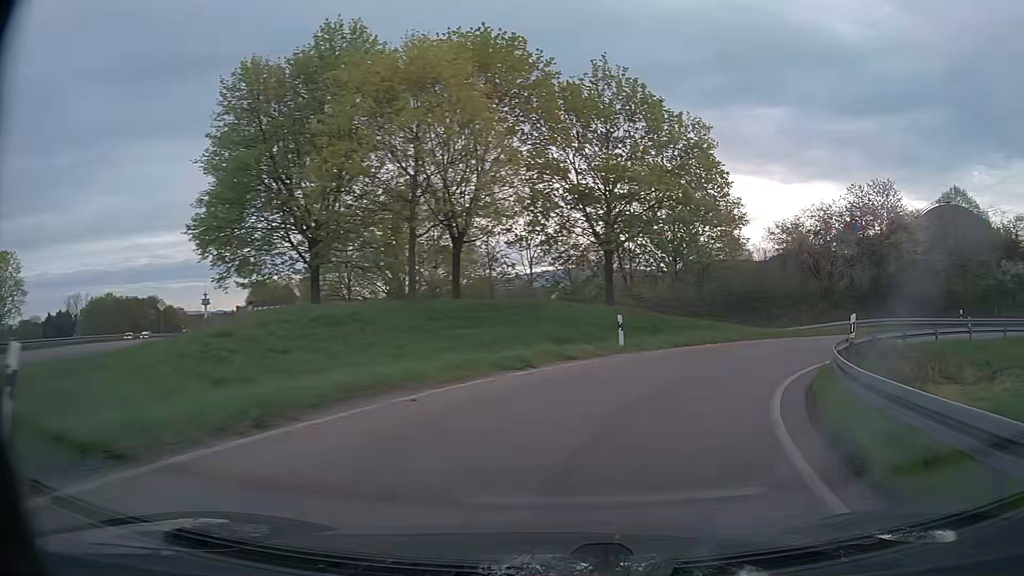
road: trunk_link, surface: asphalt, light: Day
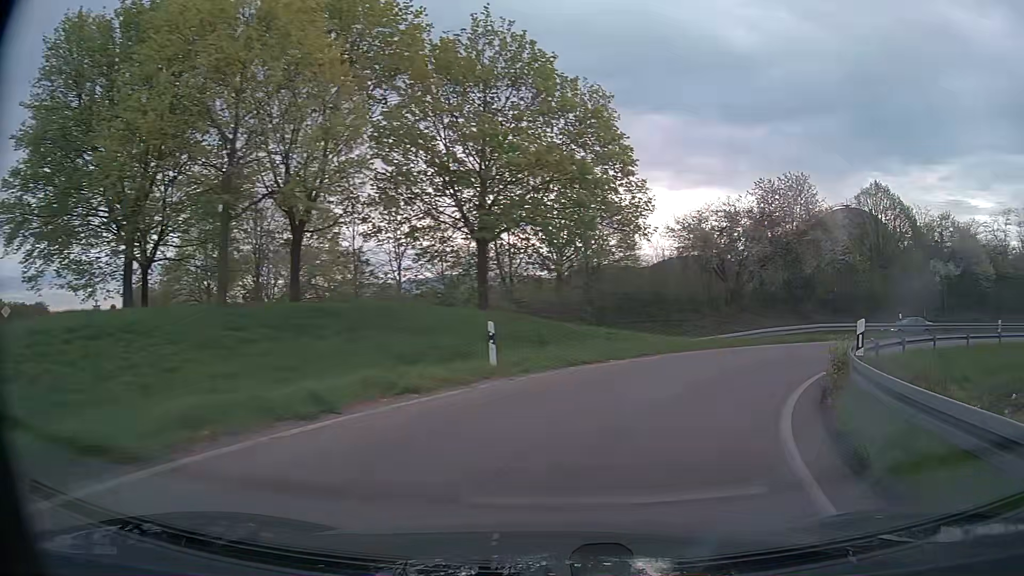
(+0.5, +6.2) m; +9°
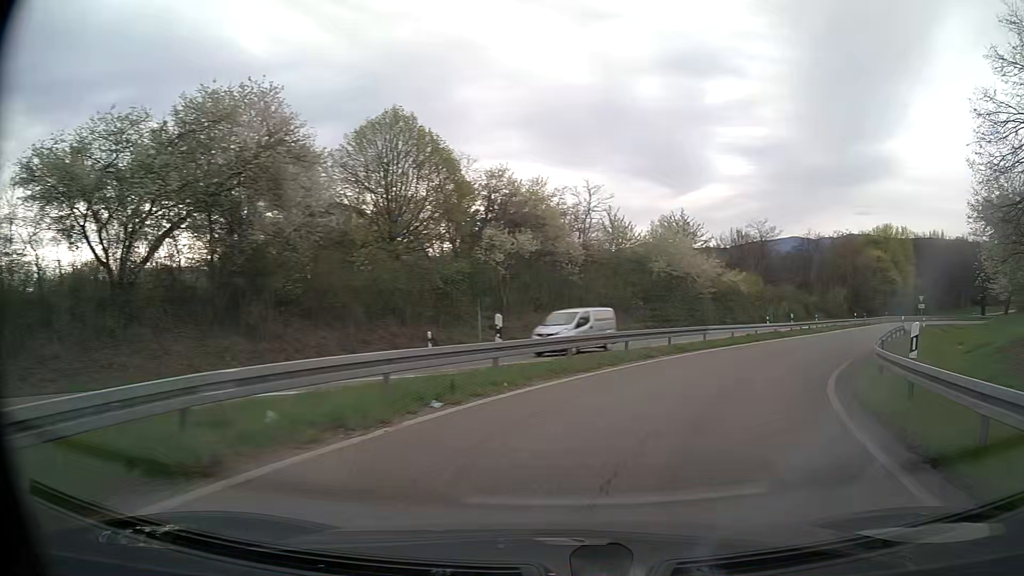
(+9.7, +23.6) m; +44°
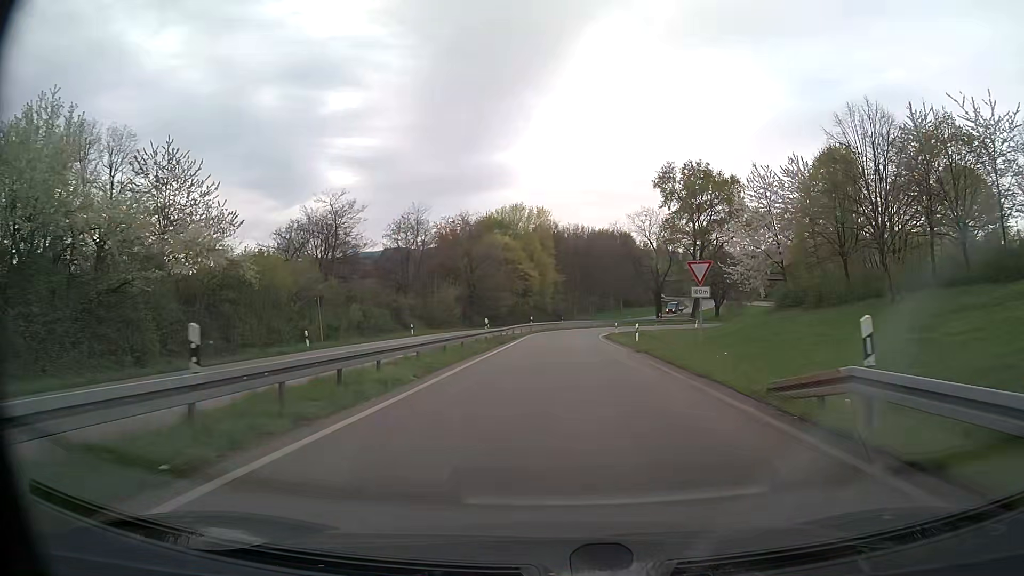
(+14.3, +33.5) m; +34°
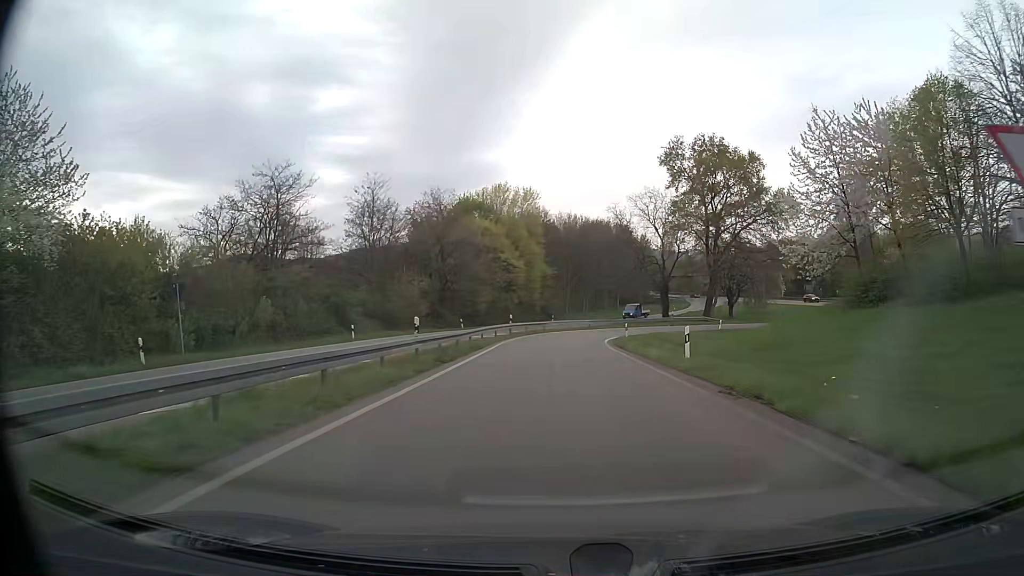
(+0.2, +15.5) m; +1°
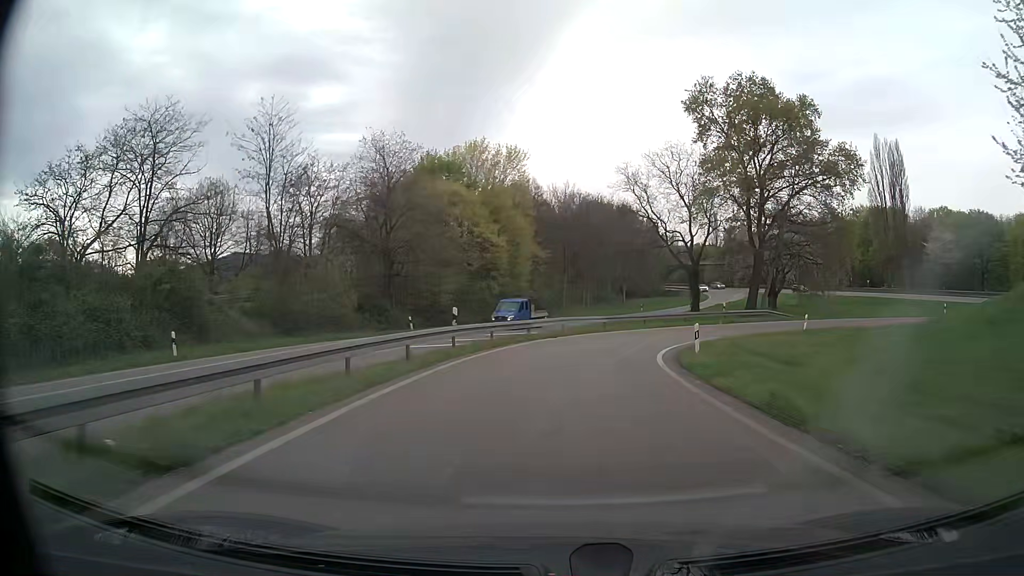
(+0.1, +22.5) m; 0°
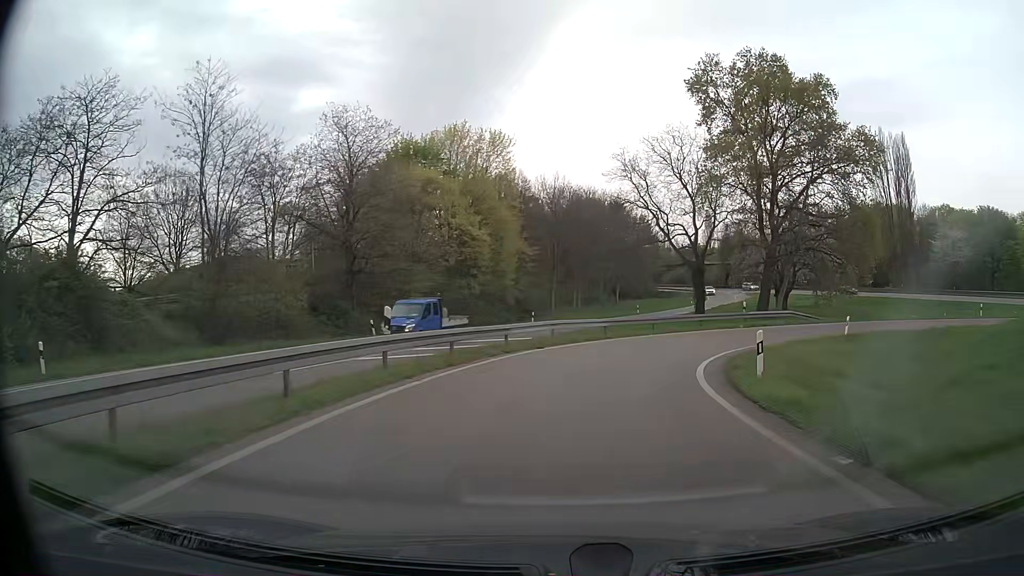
(0.0, +7.3) m; +1°
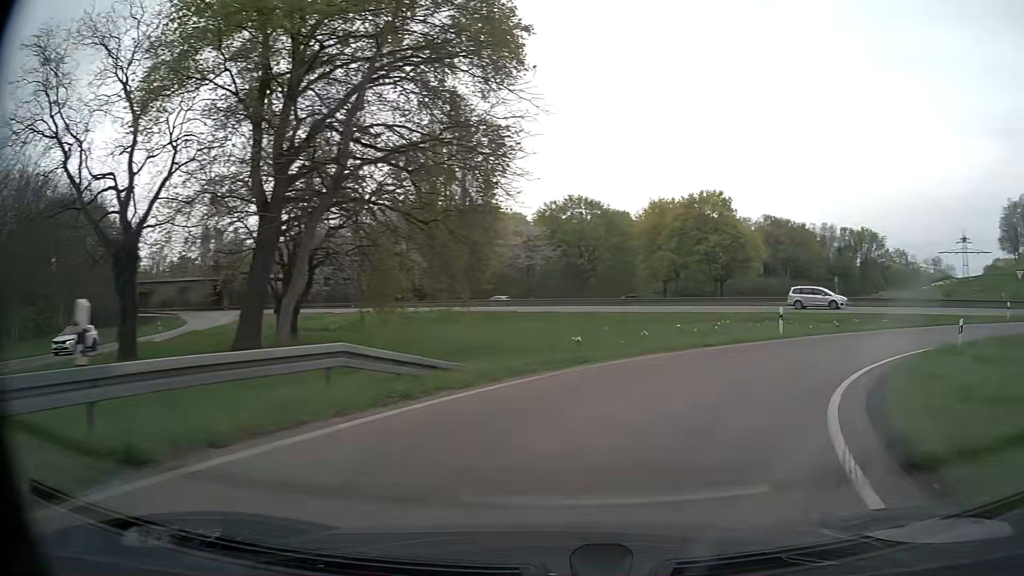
(+9.3, +30.6) m; +42°
